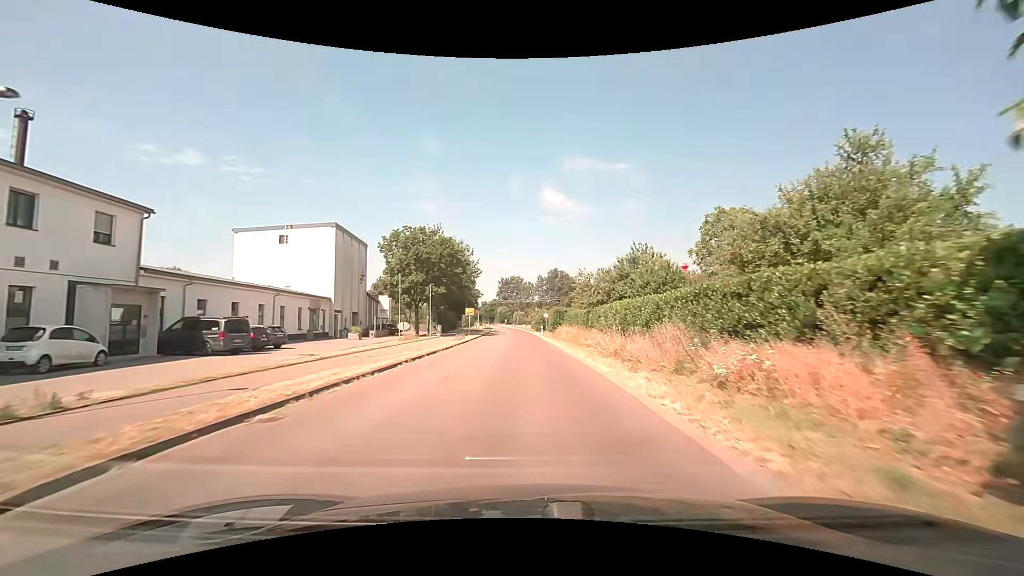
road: secondary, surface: asphalt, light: Day
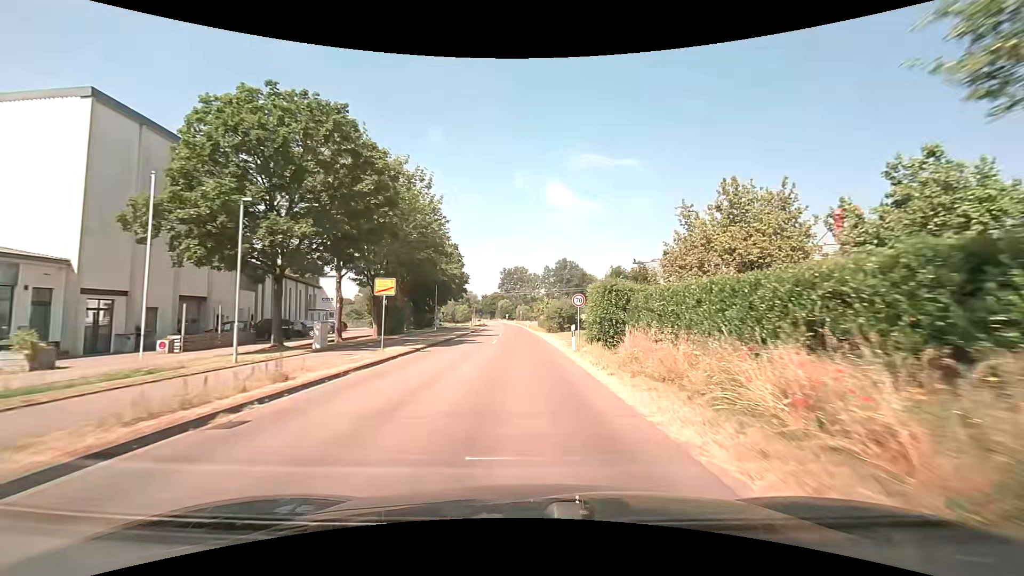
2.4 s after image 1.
(-0.4, +32.4) m; -1°
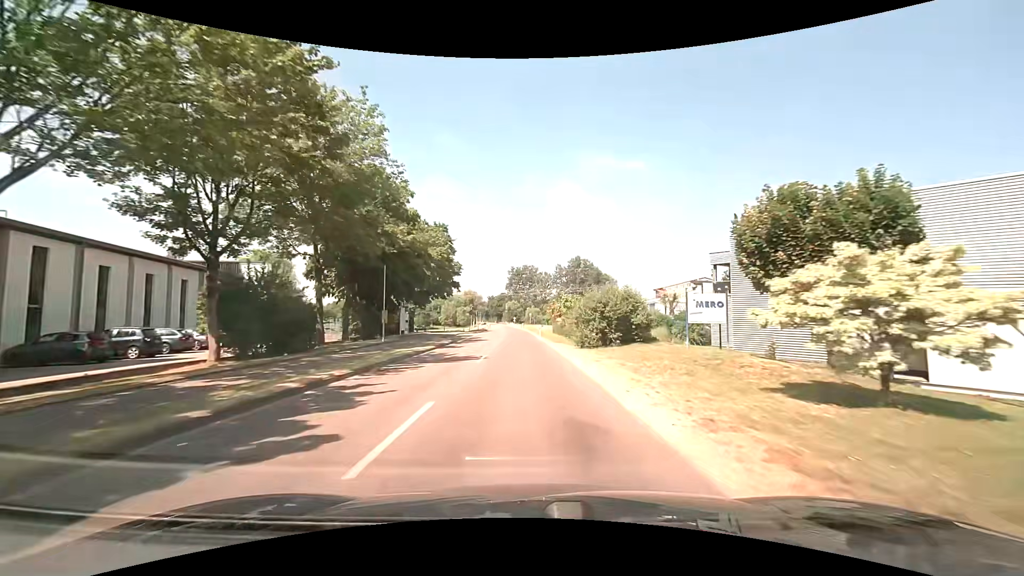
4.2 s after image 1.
(-0.2, +22.5) m; -1°
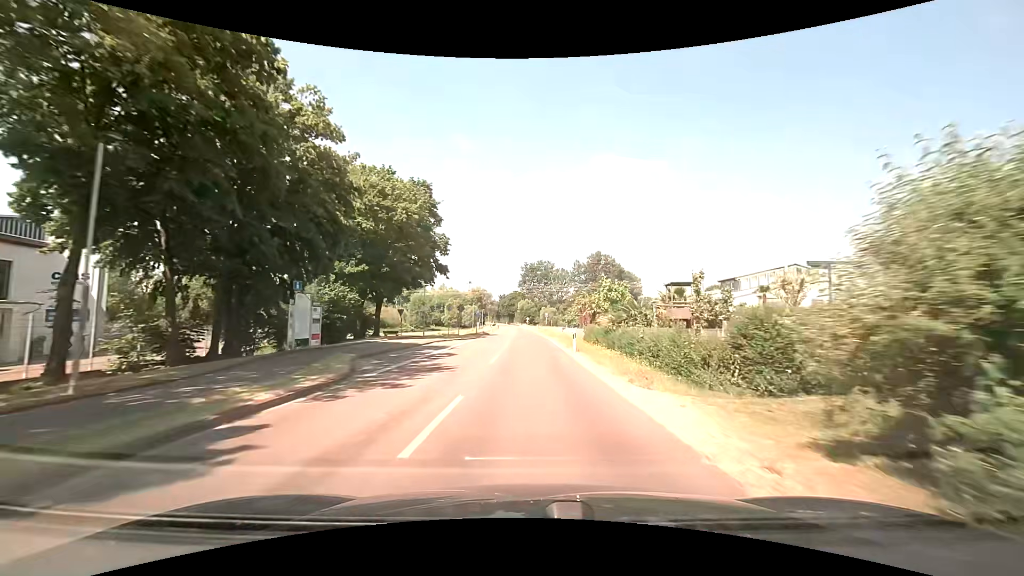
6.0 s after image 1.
(-0.2, +23.1) m; -1°
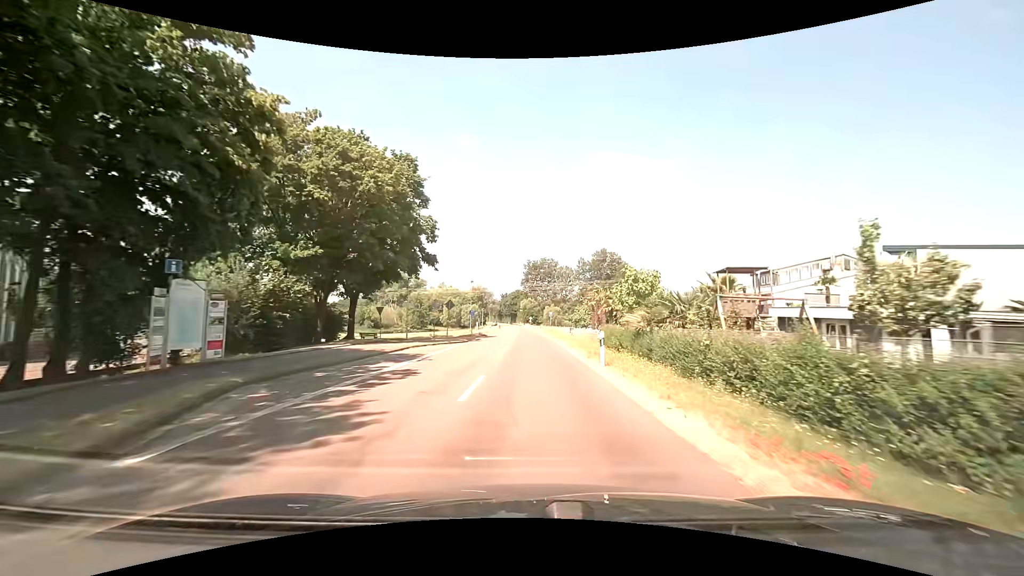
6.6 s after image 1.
(0.0, +8.1) m; 0°
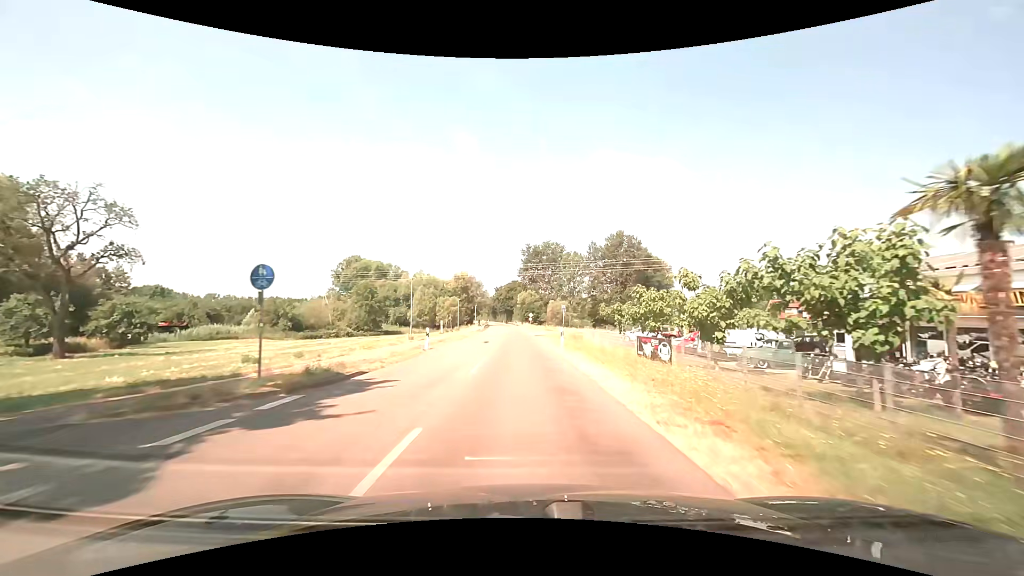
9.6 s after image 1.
(0.0, +41.6) m; -1°
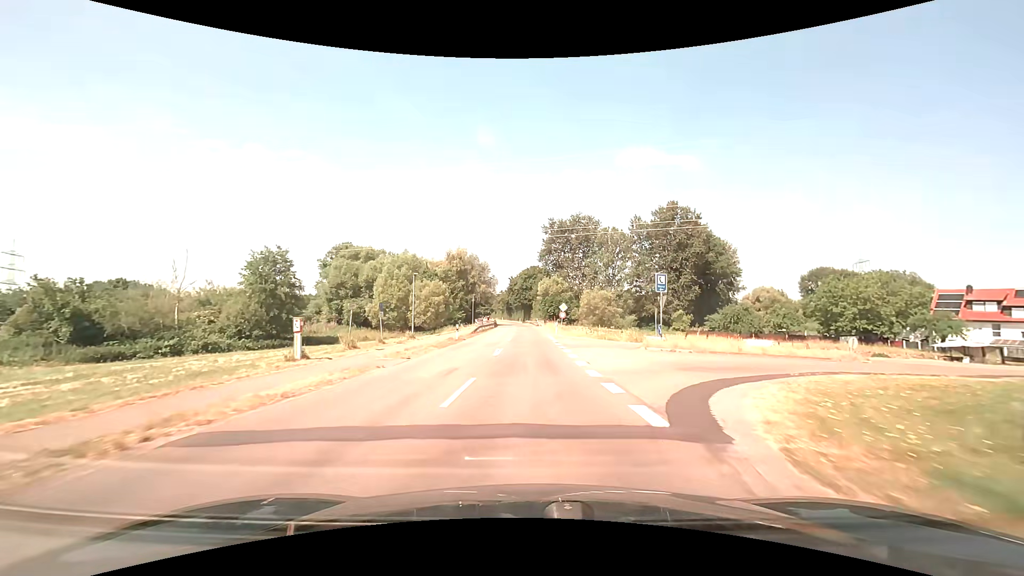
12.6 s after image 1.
(-0.4, +42.5) m; -2°
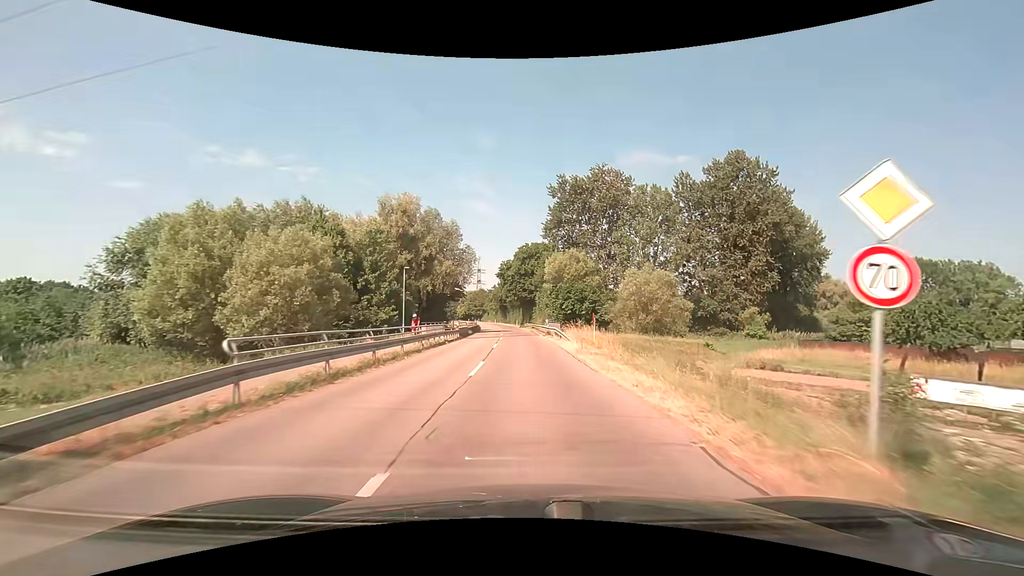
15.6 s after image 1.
(-0.2, +43.4) m; 0°
(0, +10) (0, +20) (0, +30) (-1, +40) (-1, +50) (-2, +60) (-2, +70) (-3, +80) (-4, +90) (-5, +100) m
